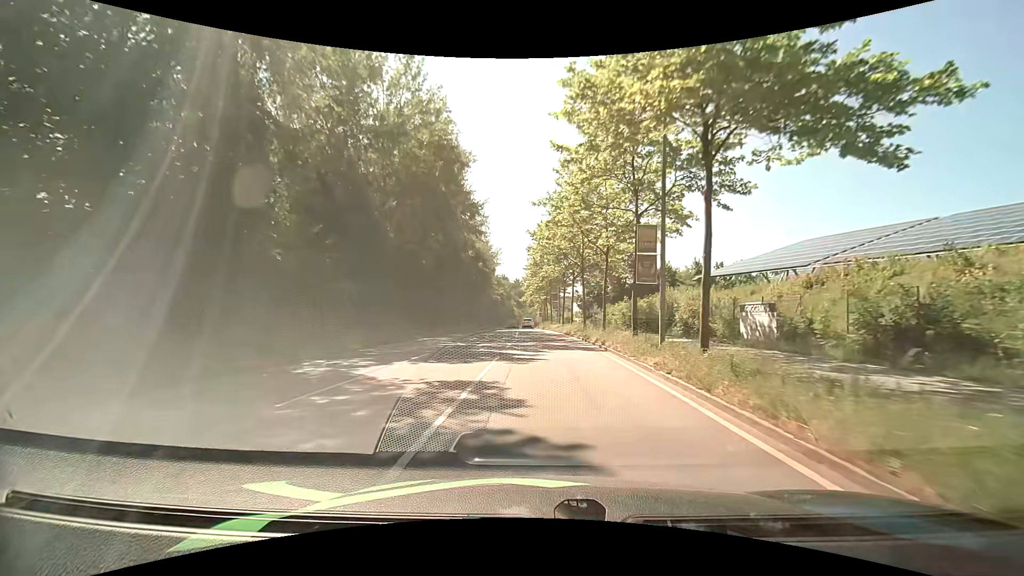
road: secondary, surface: asphalt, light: Day
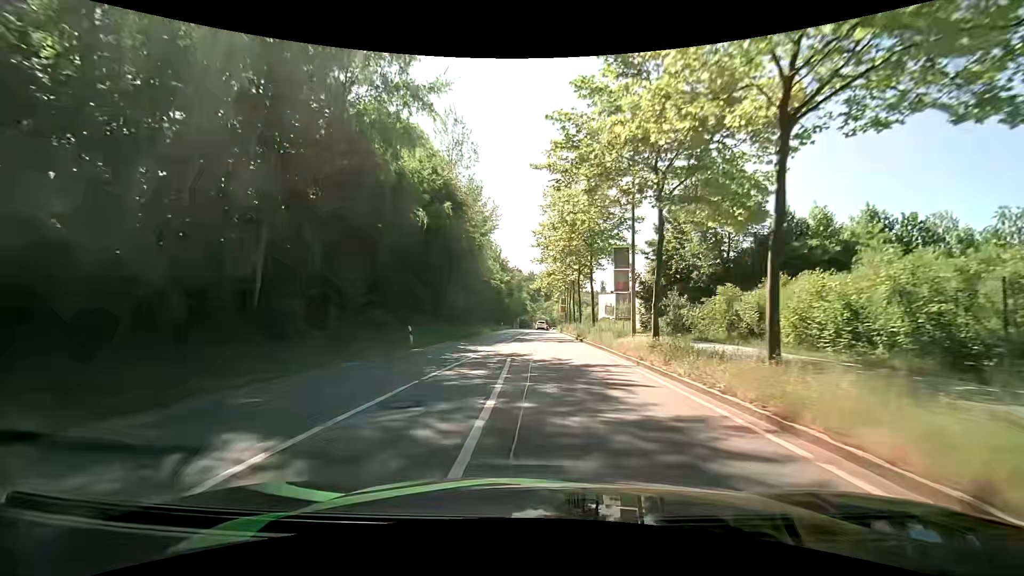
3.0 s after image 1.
(-0.9, +34.7) m; -2°
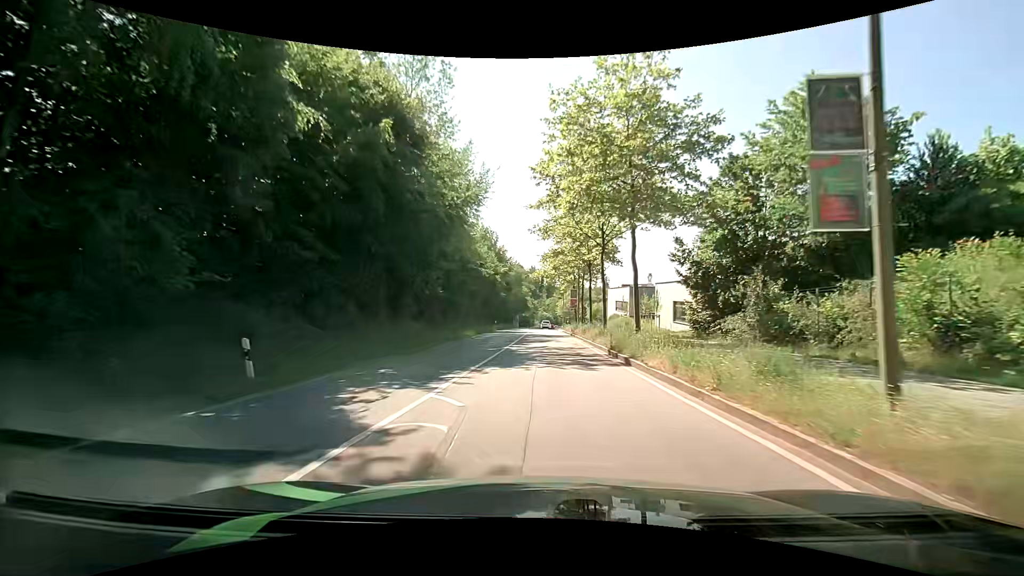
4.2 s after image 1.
(0.0, +13.8) m; 0°
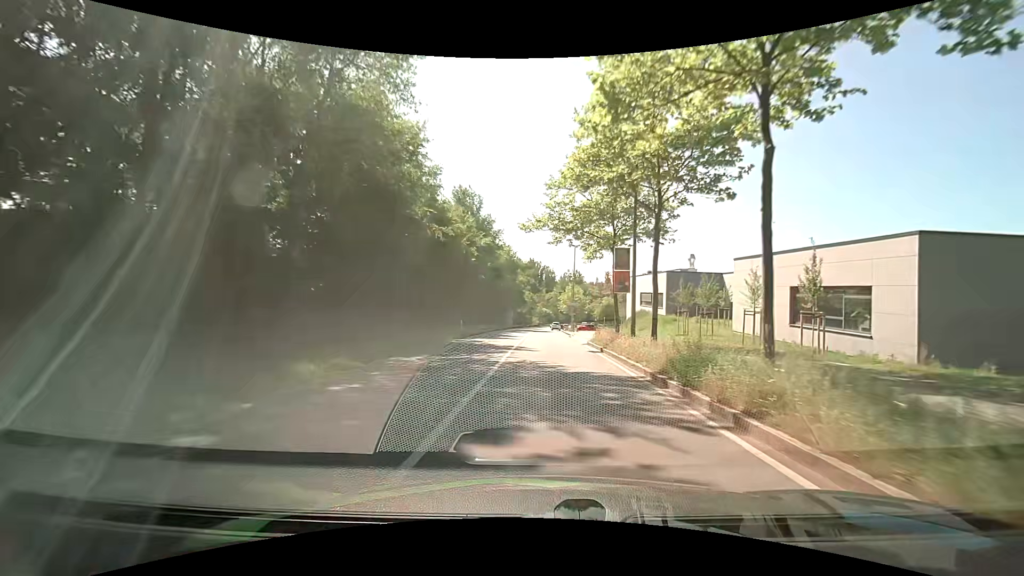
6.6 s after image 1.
(-0.1, +26.5) m; 0°
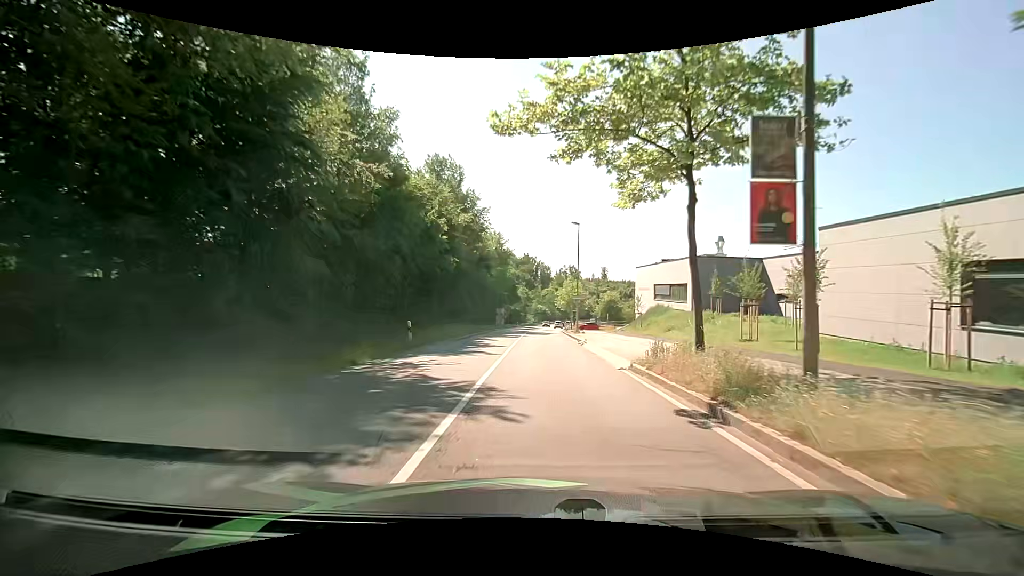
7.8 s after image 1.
(+0.1, +12.6) m; +1°
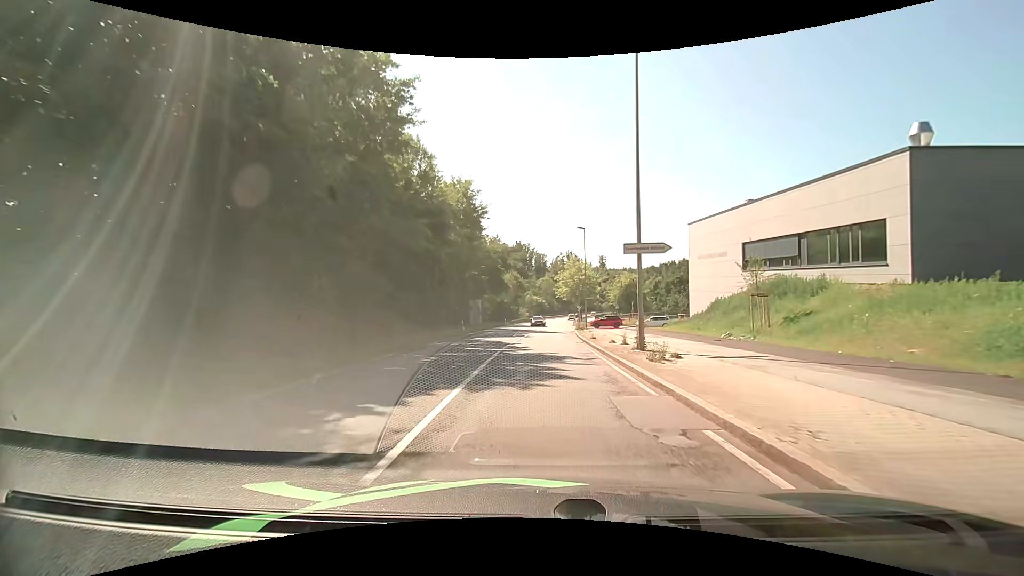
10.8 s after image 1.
(+0.1, +30.7) m; +1°
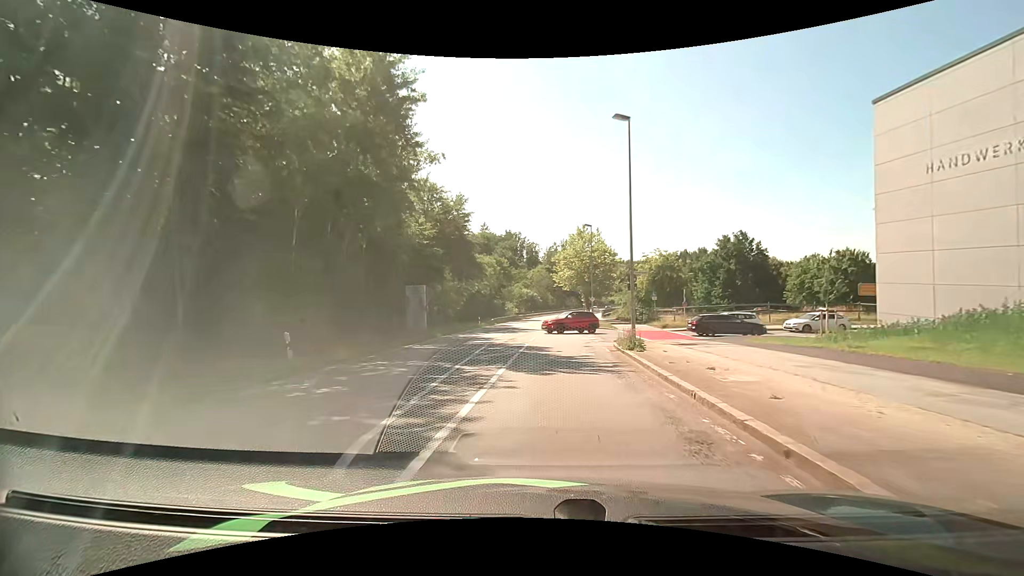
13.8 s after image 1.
(-0.2, +27.4) m; +1°
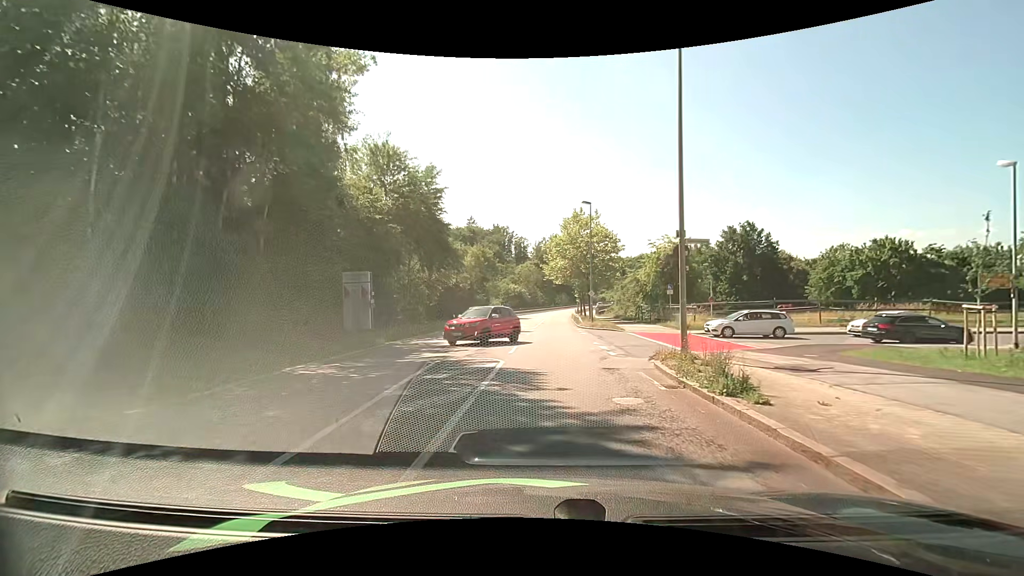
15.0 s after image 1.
(0.0, +9.3) m; +1°
